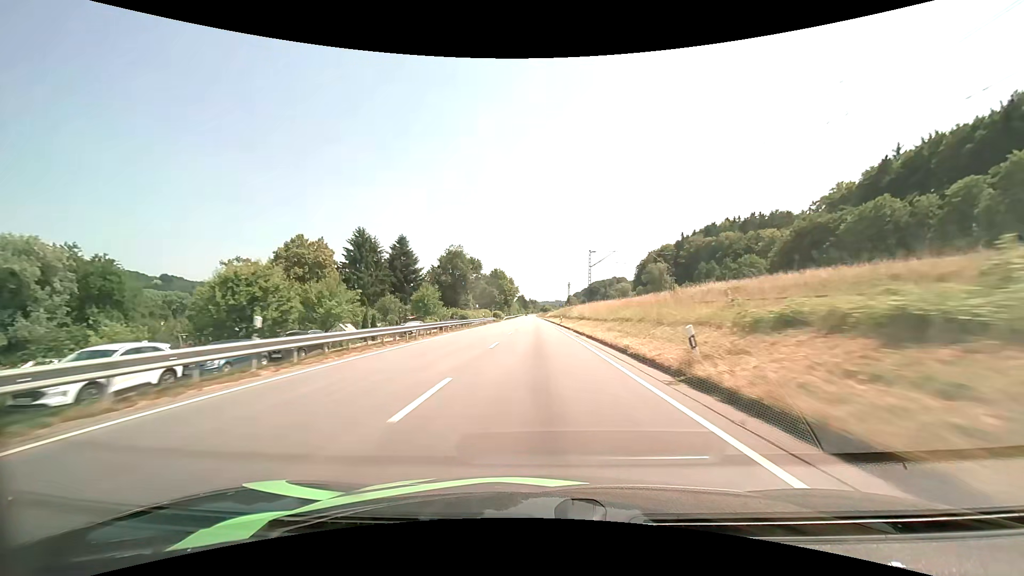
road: primary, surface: asphalt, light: Day
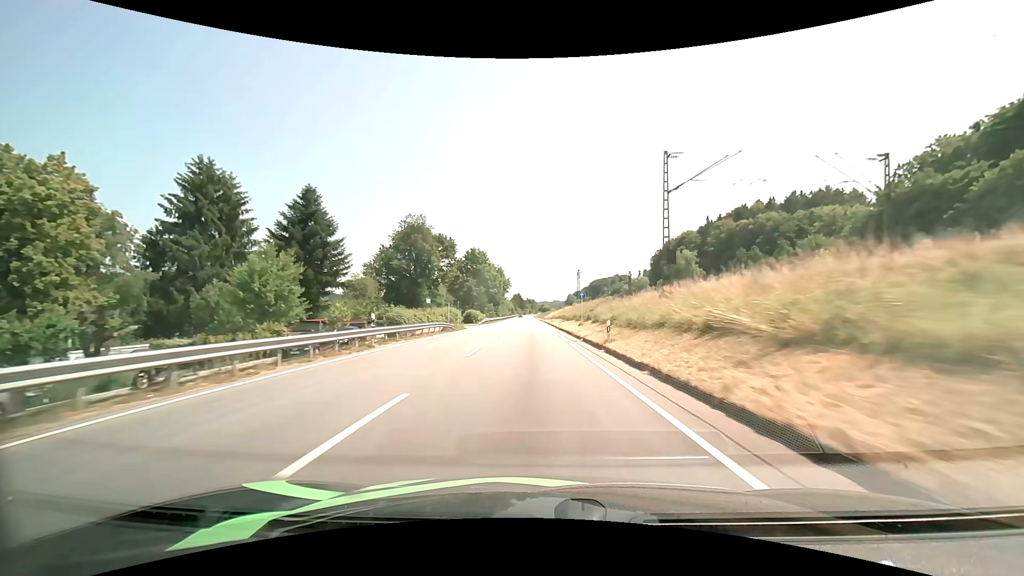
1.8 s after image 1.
(+0.1, +42.3) m; 0°
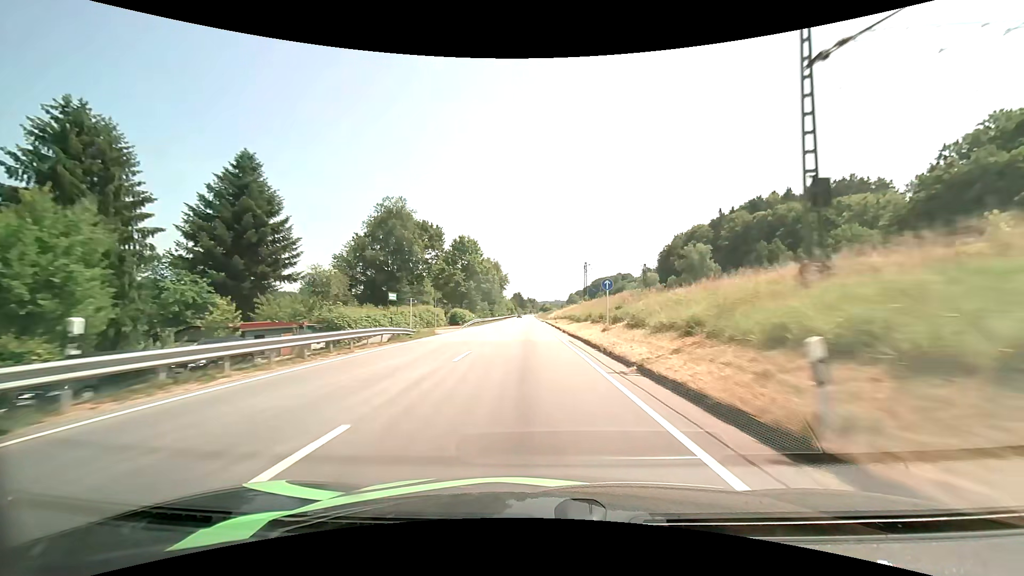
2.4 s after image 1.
(0.0, +14.2) m; 0°
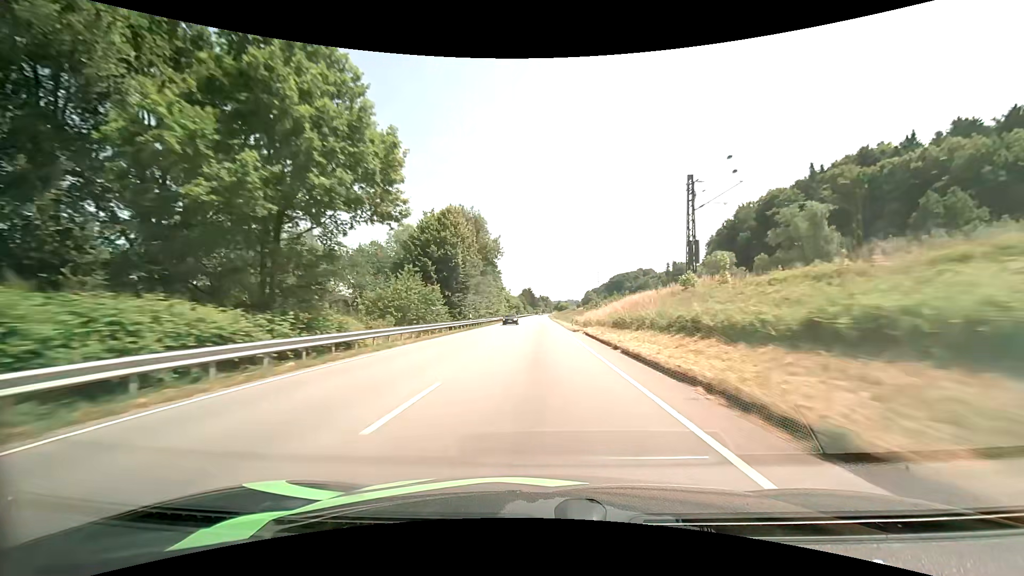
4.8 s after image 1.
(-0.9, +57.8) m; -1°
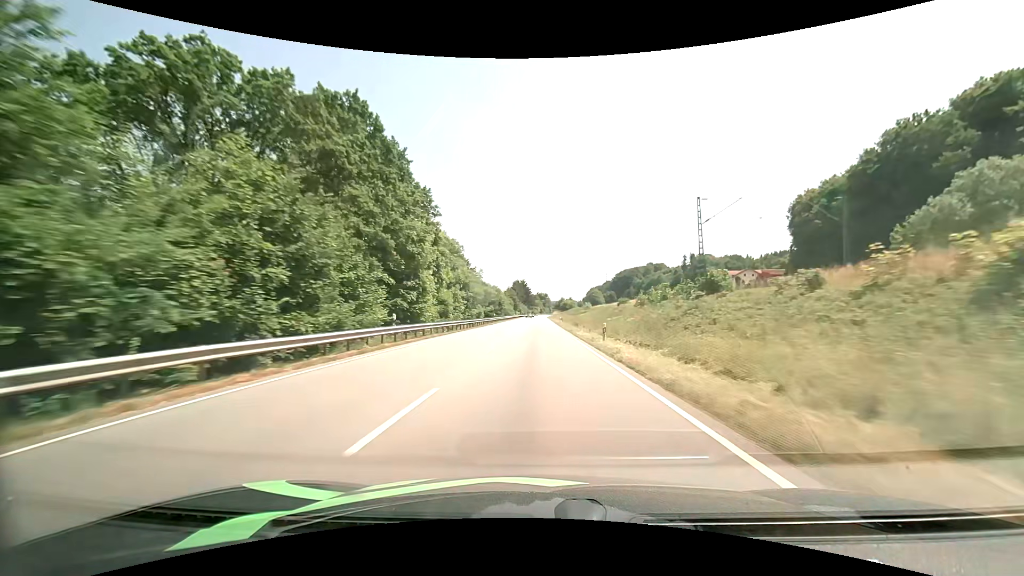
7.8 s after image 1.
(+0.4, +74.3) m; 0°
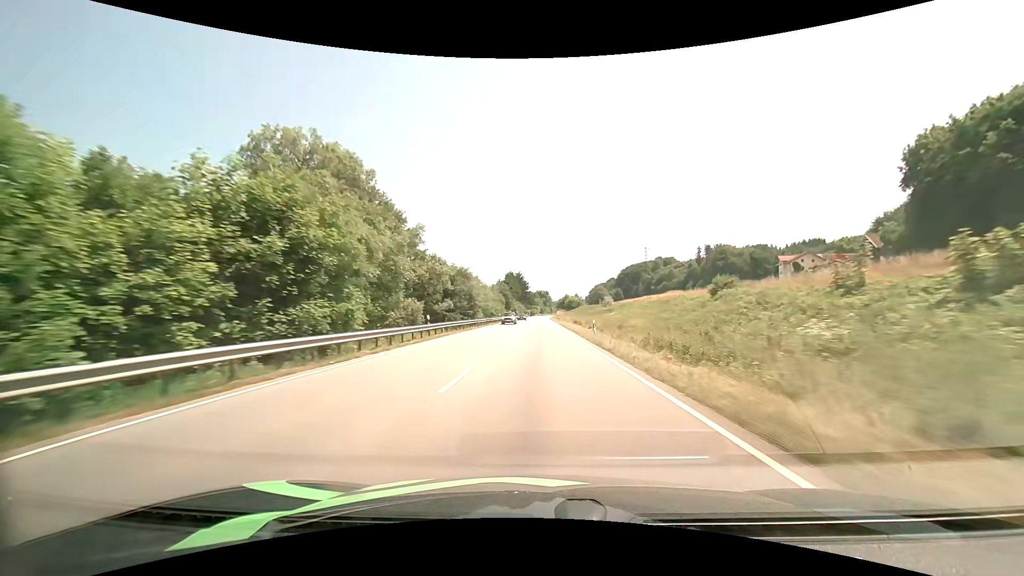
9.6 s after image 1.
(0.0, +45.4) m; 0°
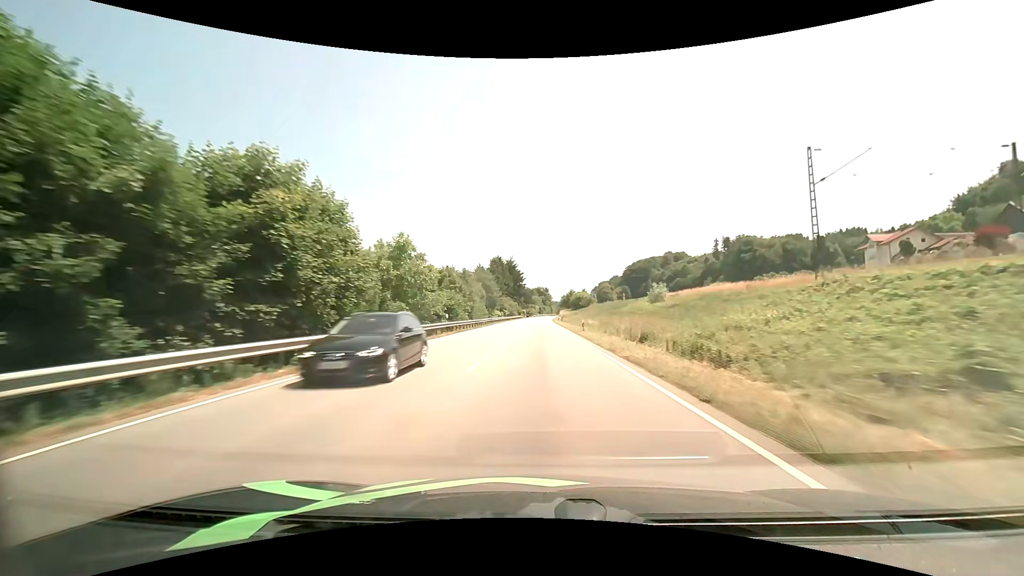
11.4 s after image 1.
(0.0, +46.2) m; 0°
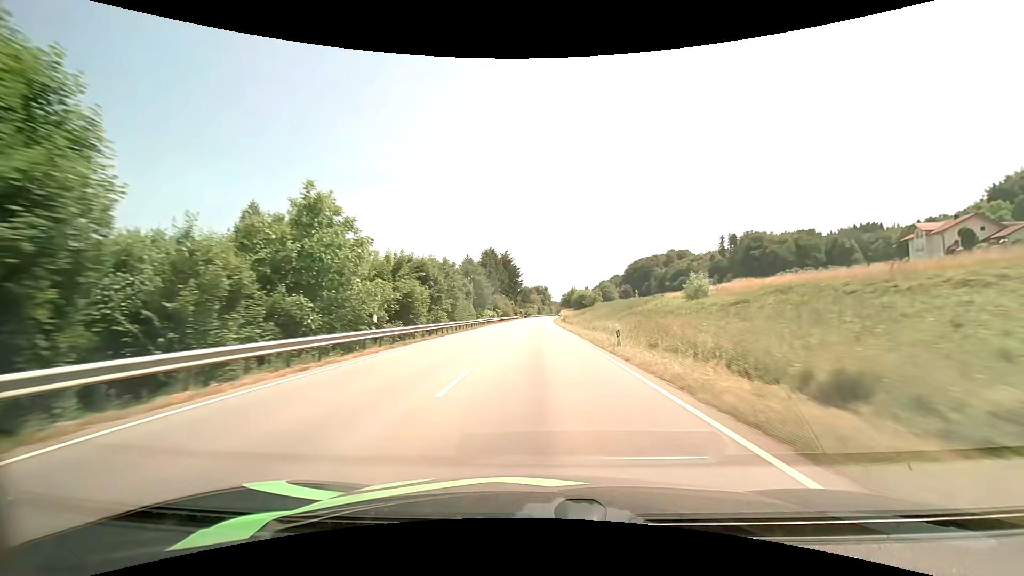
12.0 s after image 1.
(0.0, +15.6) m; 0°
(0, +10) (0, +20) (0, +30) (0, +40) (0, +50) (0, +60) (0, +70) (0, +80) (0, +90) (0, +100) m
